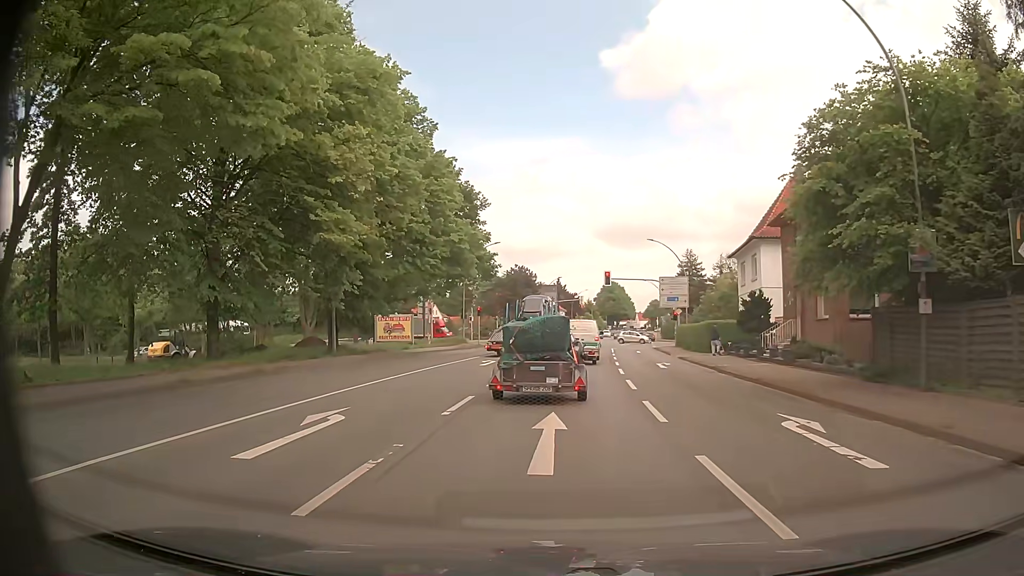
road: primary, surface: asphalt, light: Day
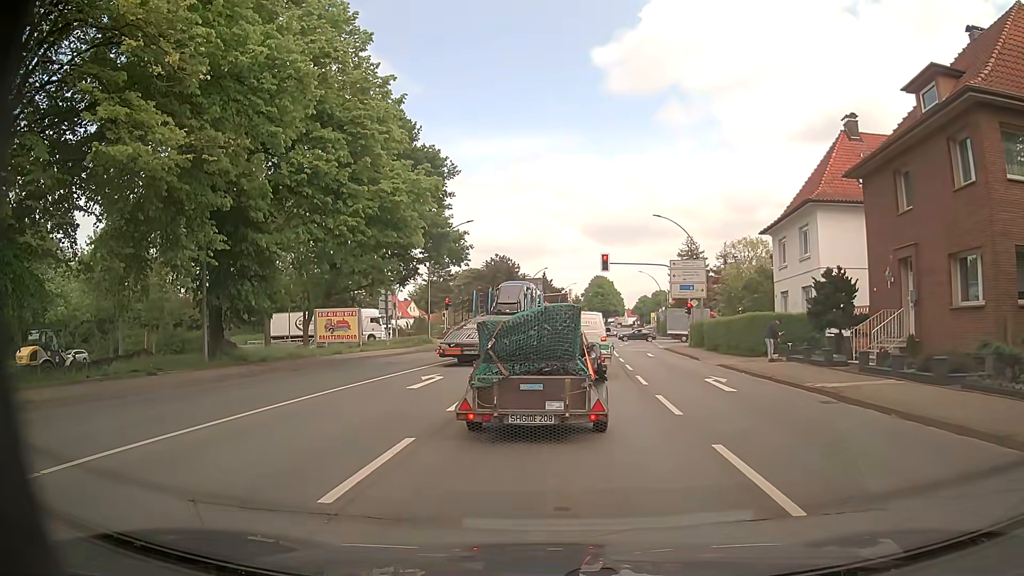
(0.0, +11.1) m; -1°
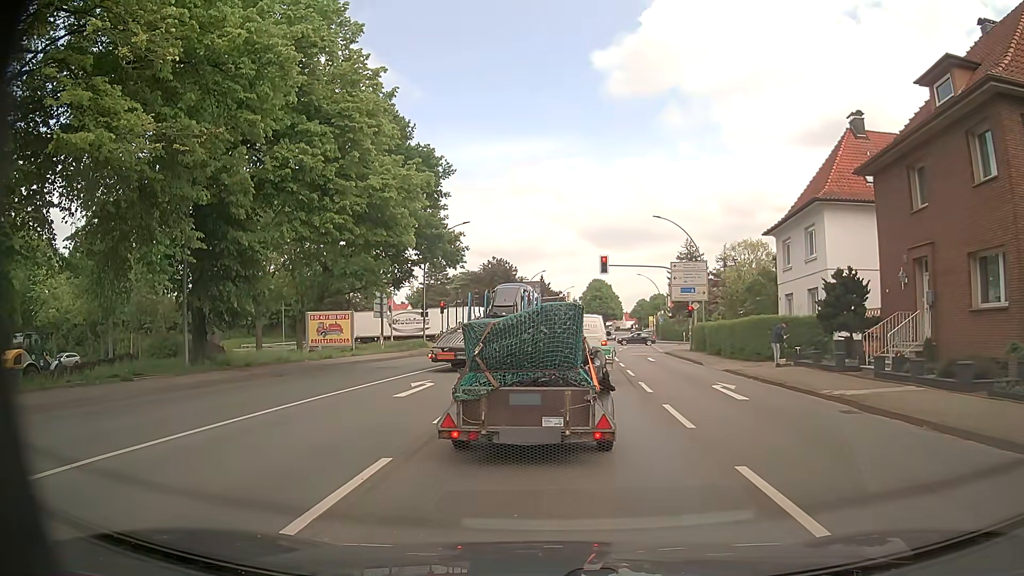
(0.0, +1.0) m; +1°
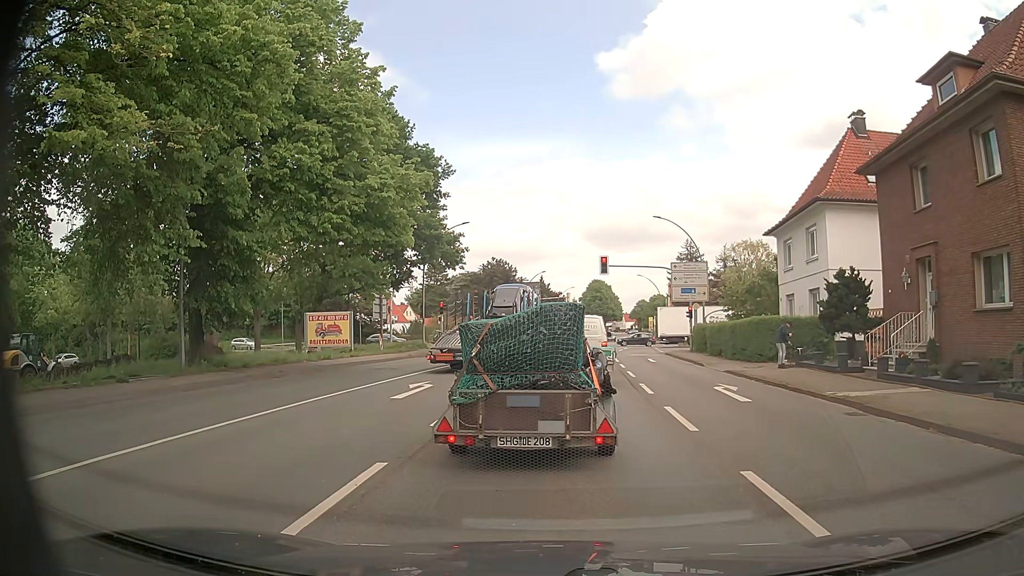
(0.0, +0.3) m; 0°
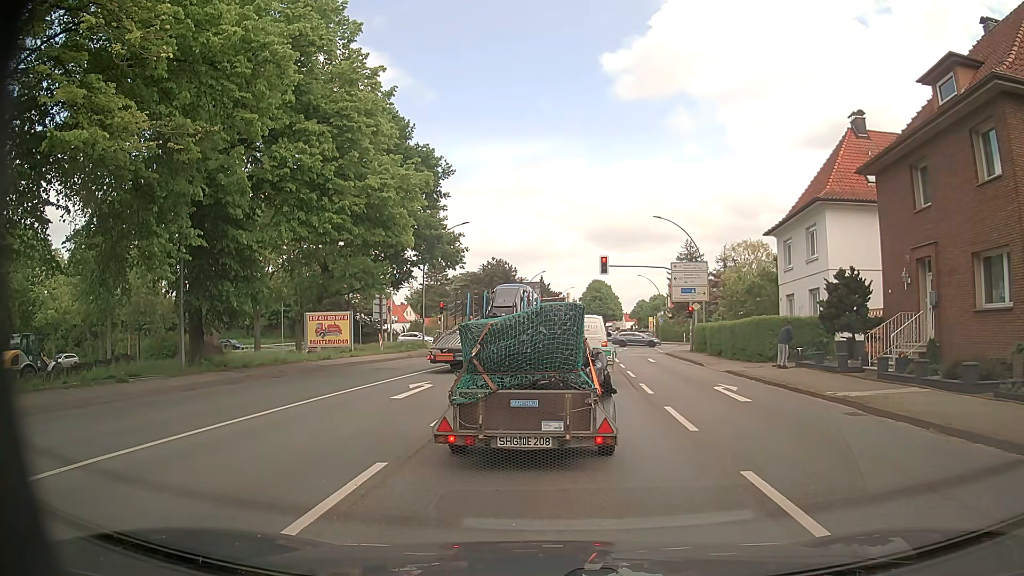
(0.0, 0.0) m; 0°
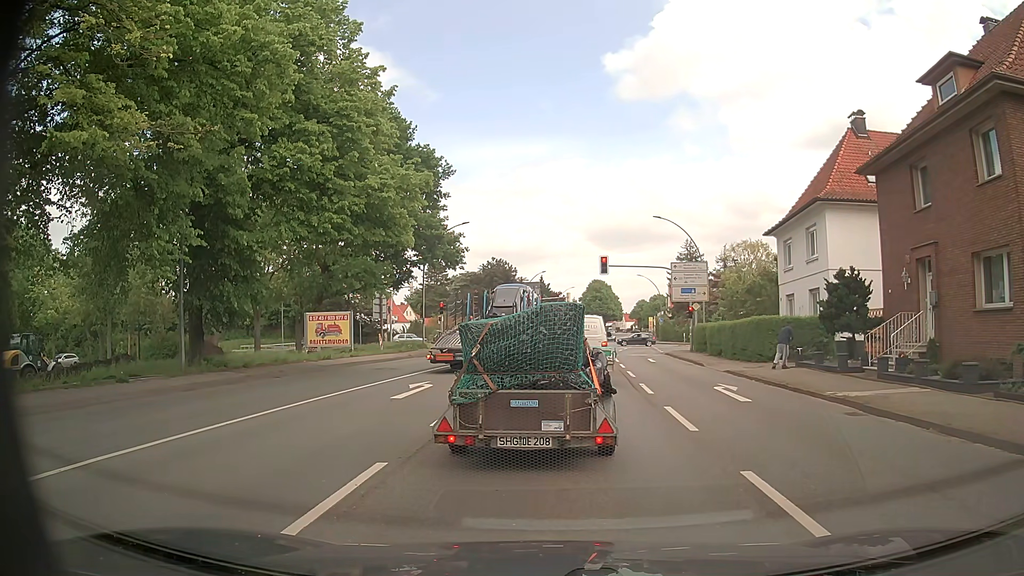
(0.0, 0.0) m; 0°
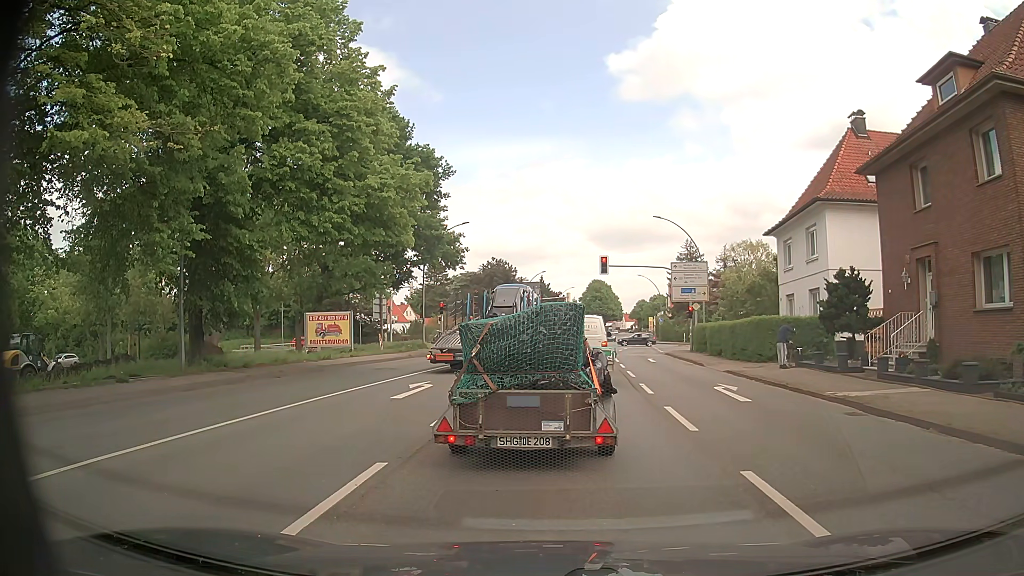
(0.0, 0.0) m; 0°
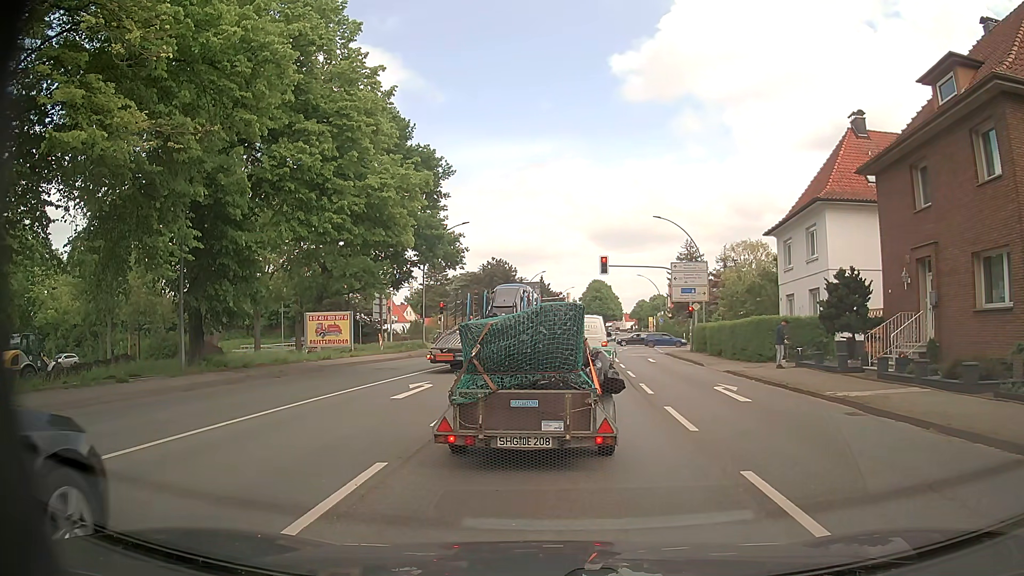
(0.0, 0.0) m; 0°
